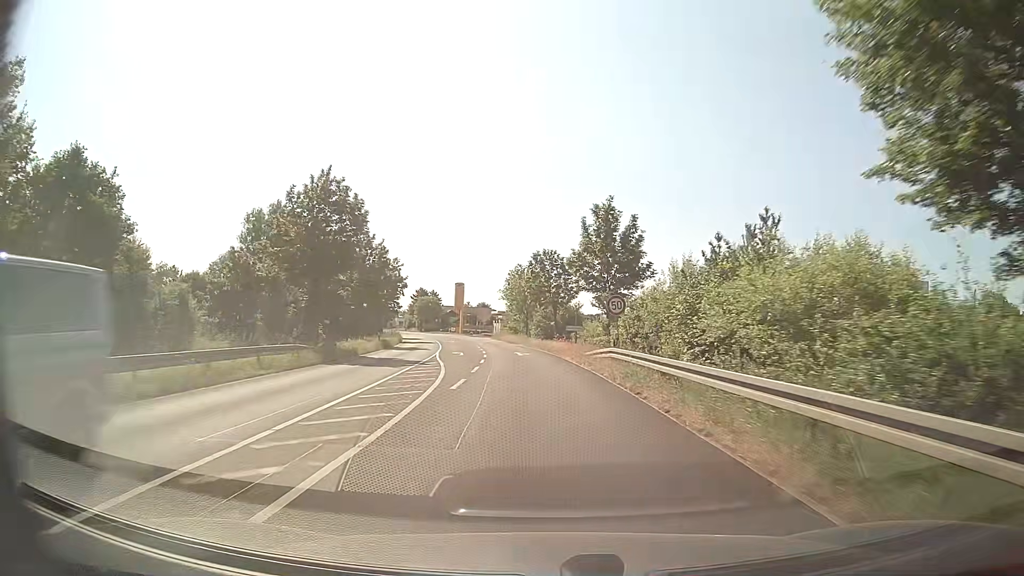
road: primary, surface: asphalt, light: Day
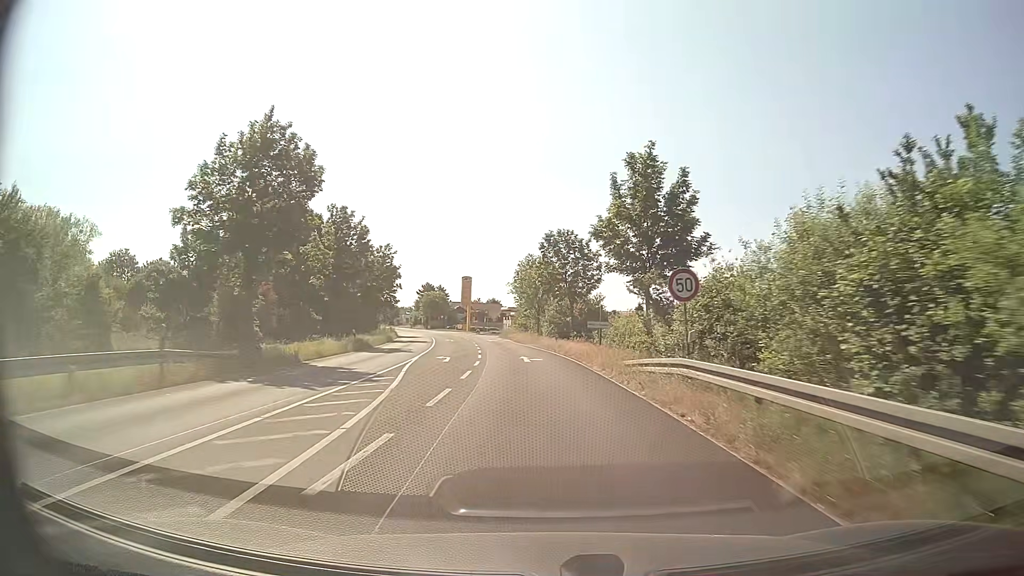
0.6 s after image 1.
(-0.1, +10.1) m; -1°
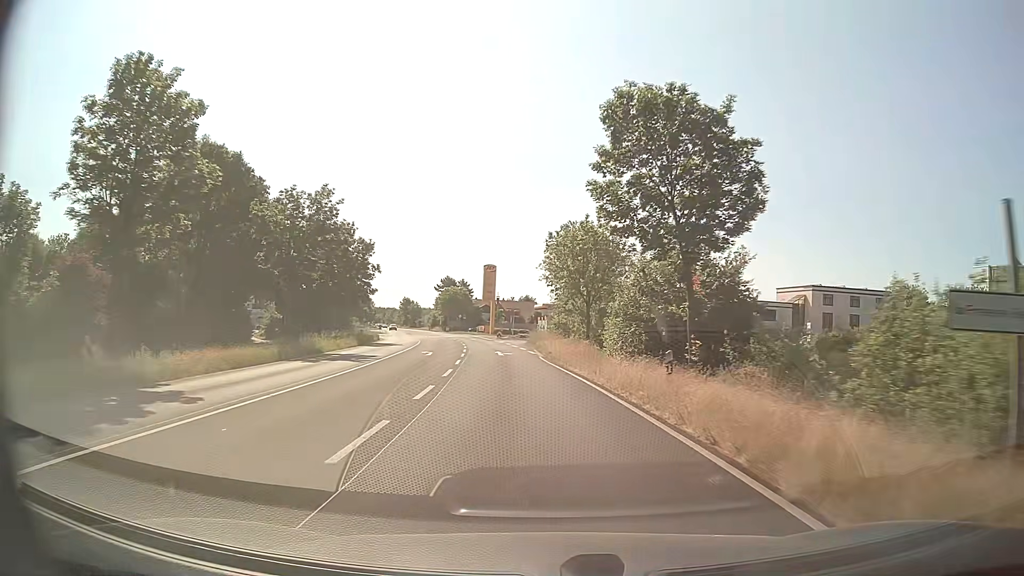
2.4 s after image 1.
(-0.8, +29.0) m; -3°
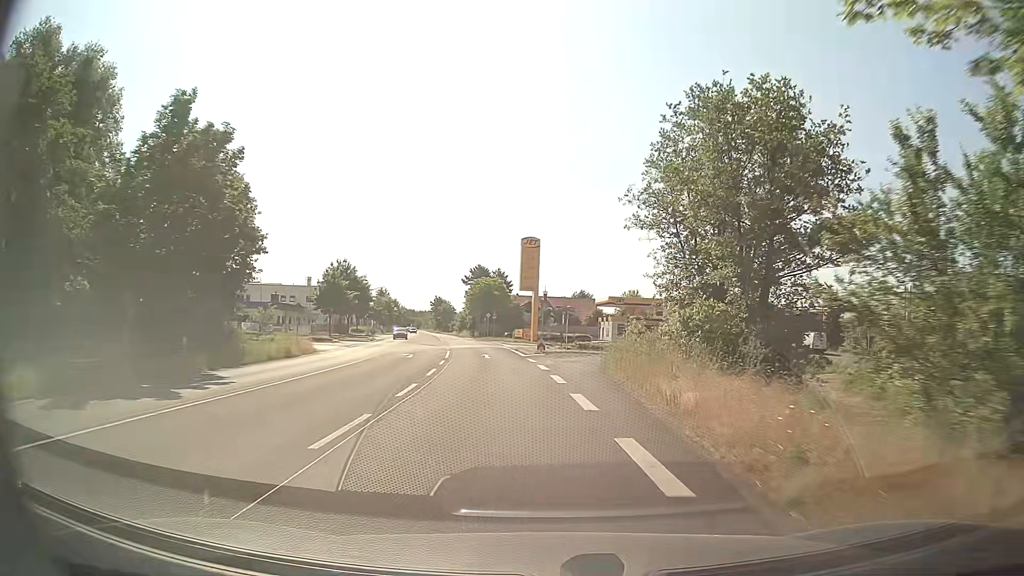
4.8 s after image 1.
(-1.9, +35.7) m; -4°
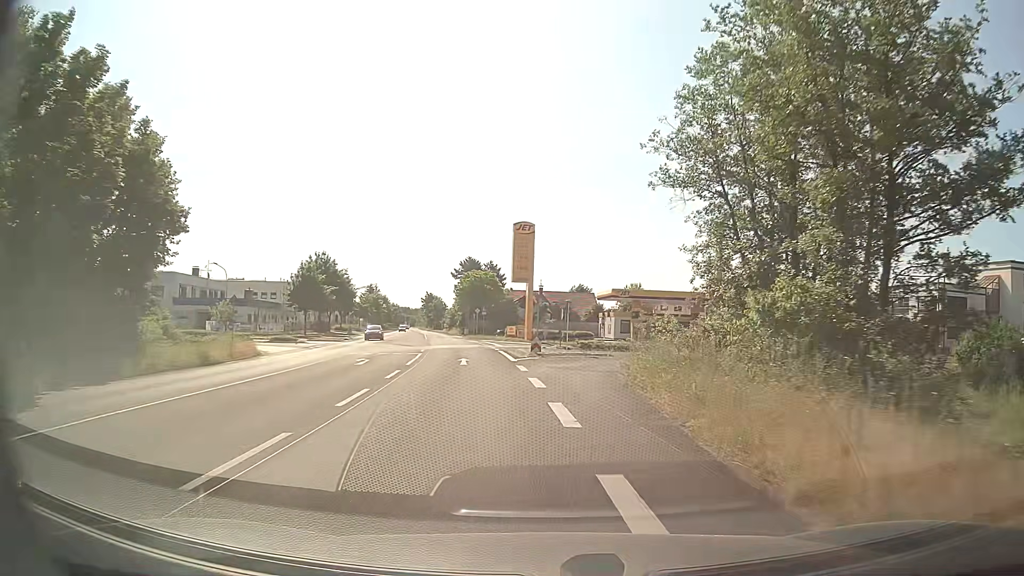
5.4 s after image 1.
(0.0, +8.2) m; 0°
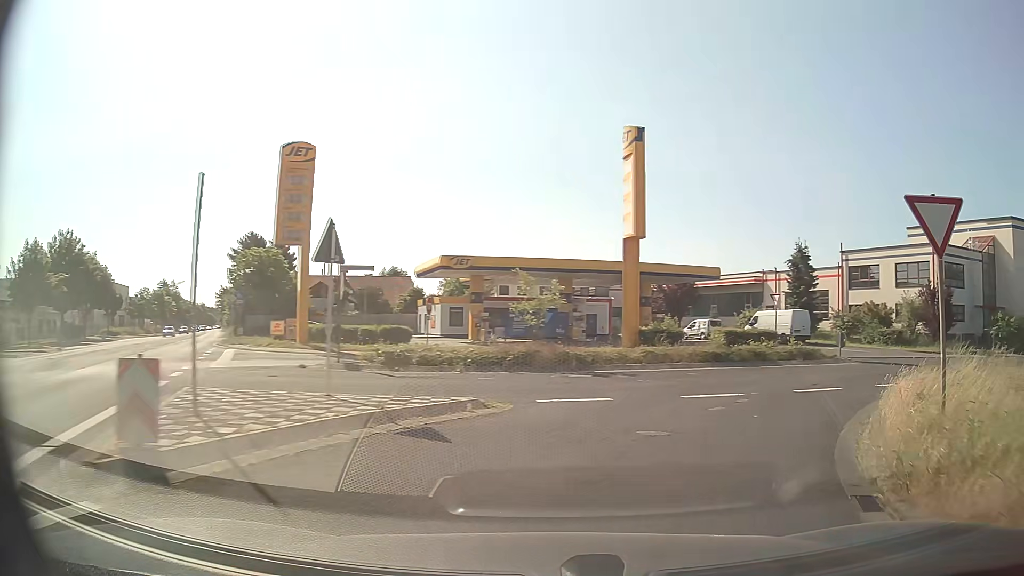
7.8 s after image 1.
(+1.4, +25.6) m; +15°
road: unclassified
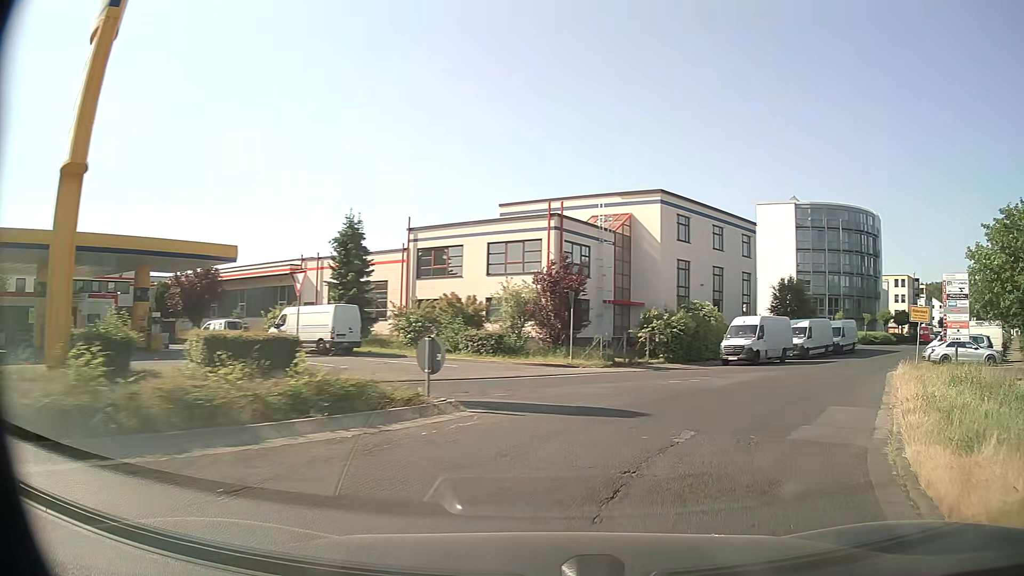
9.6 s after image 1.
(+5.1, +14.2) m; +38°
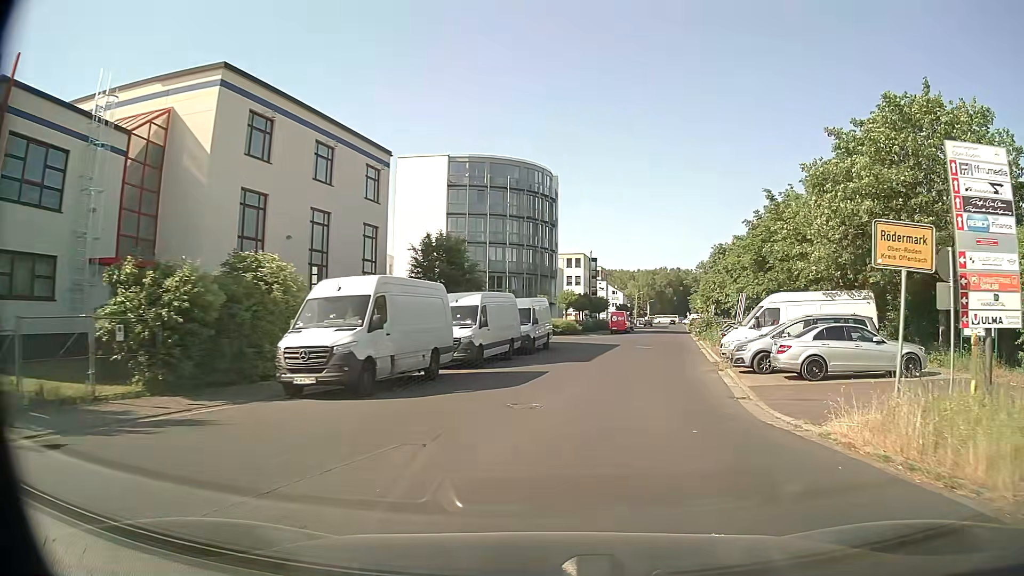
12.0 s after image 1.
(+6.4, +20.5) m; +30°
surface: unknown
(+1, +10) (+2, +20) (+4, +30) (+6, +39) (+9, +49) (+11, +59) (+13, +69) (+15, +79) (+17, +88) (+19, +98) m
